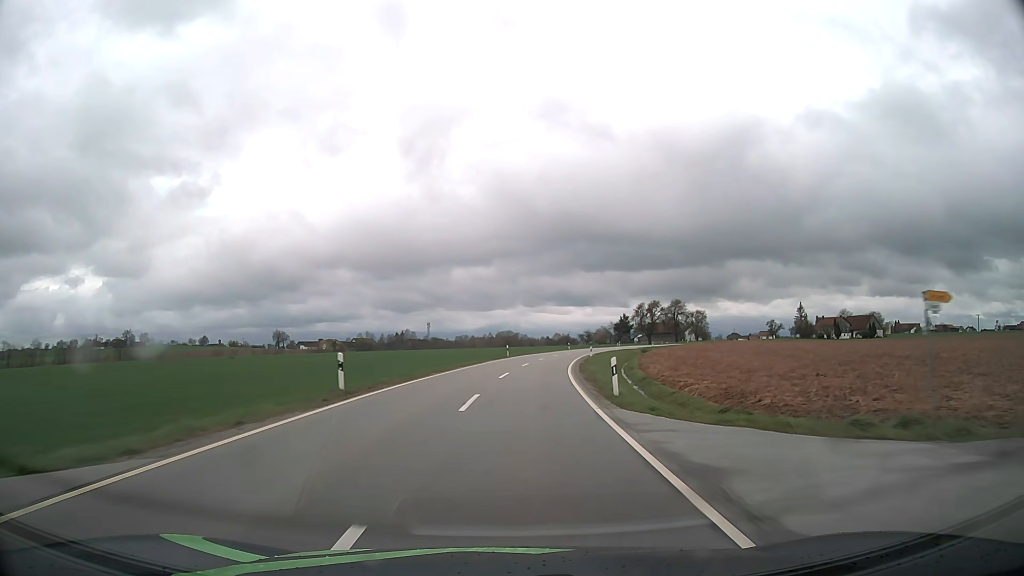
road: tertiary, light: Day
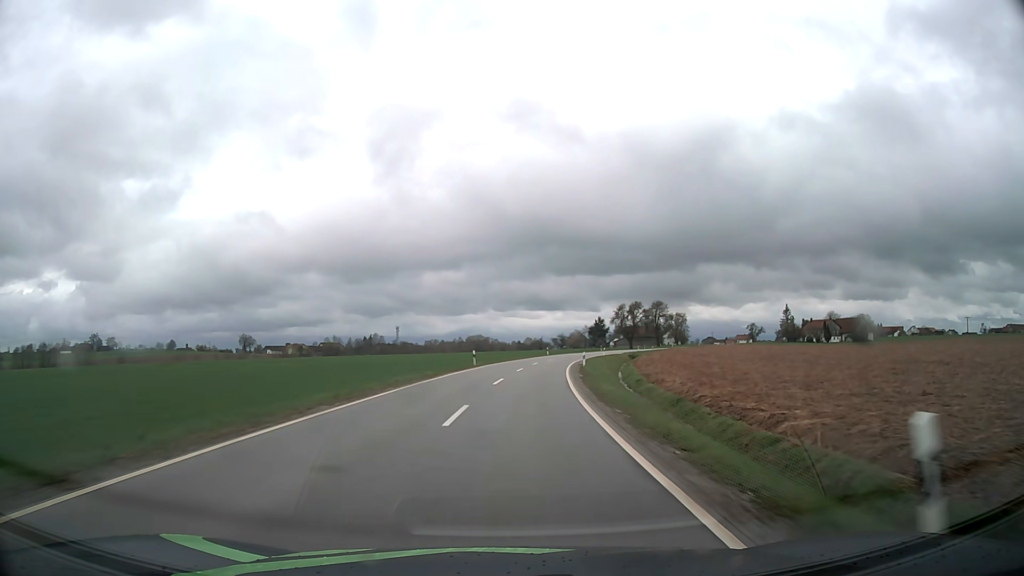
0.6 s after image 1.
(+0.3, +14.0) m; +2°
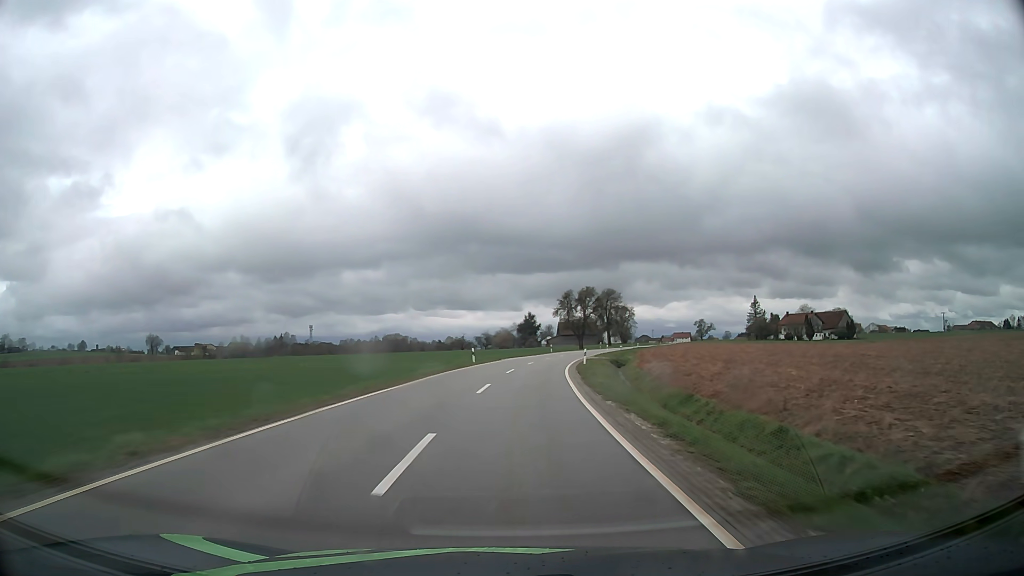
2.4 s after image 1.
(+2.4, +41.7) m; +7°
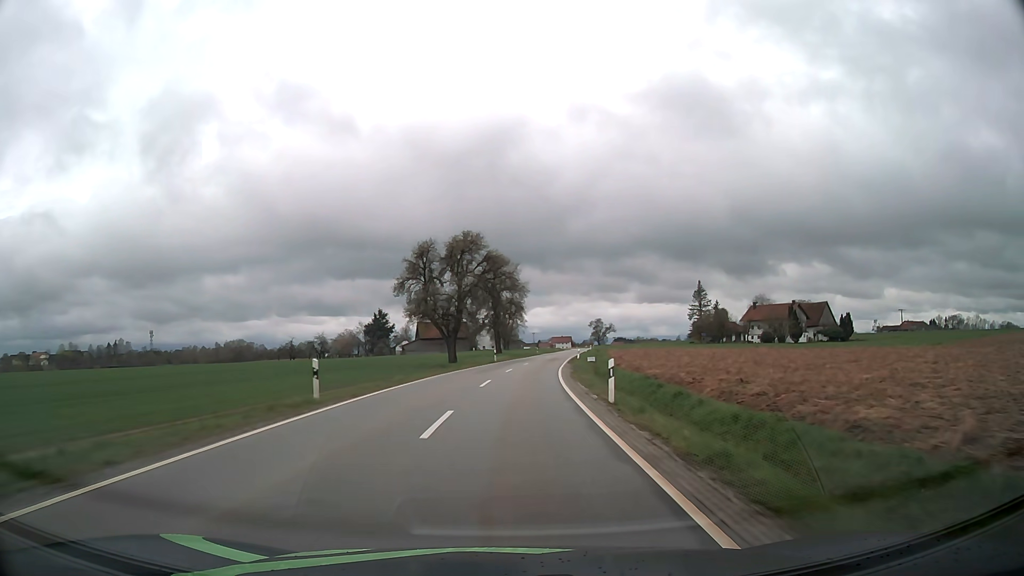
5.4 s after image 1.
(+7.0, +68.8) m; +11°
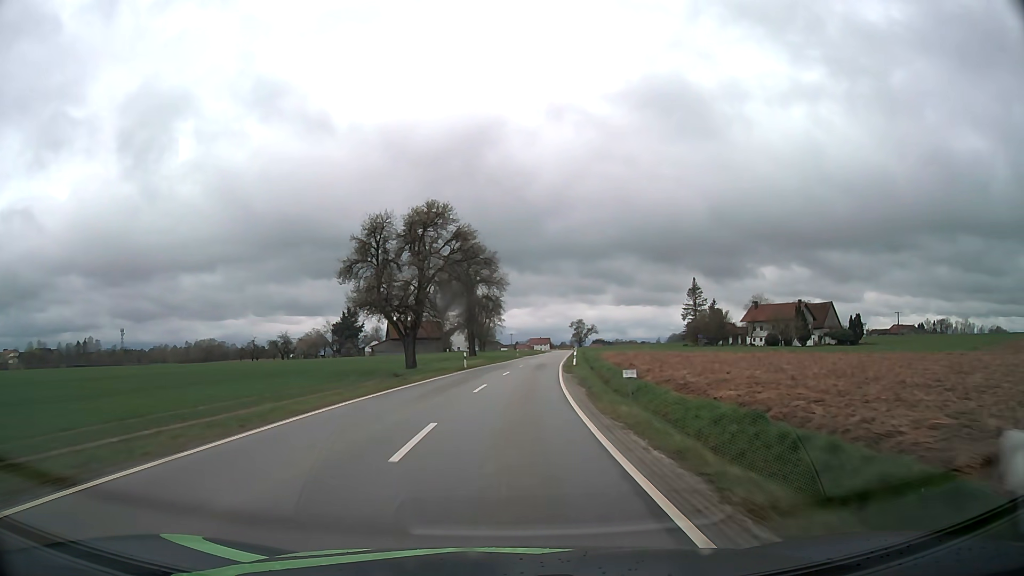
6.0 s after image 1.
(+0.2, +13.8) m; +2°
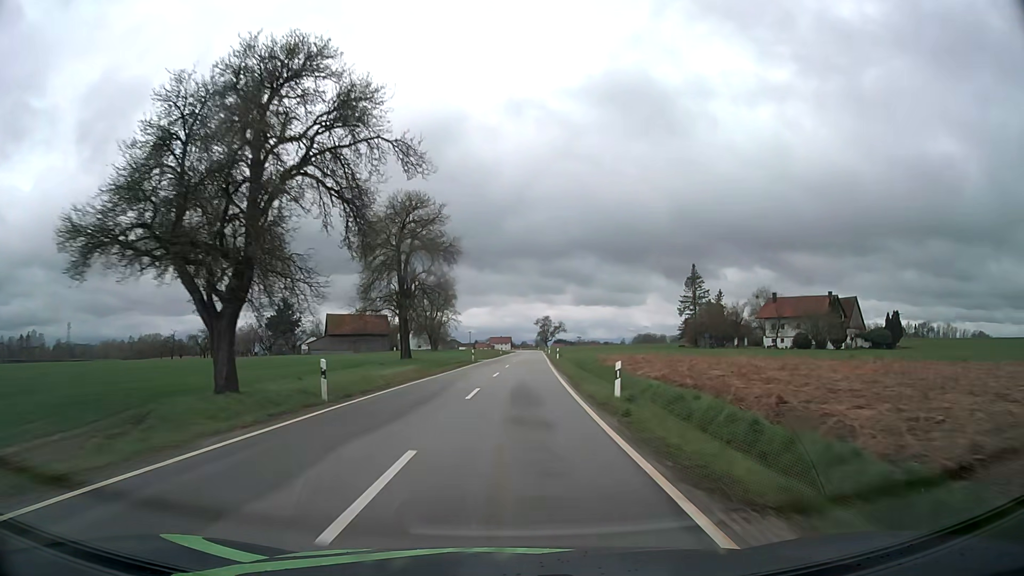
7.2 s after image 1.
(+0.8, +27.6) m; +3°
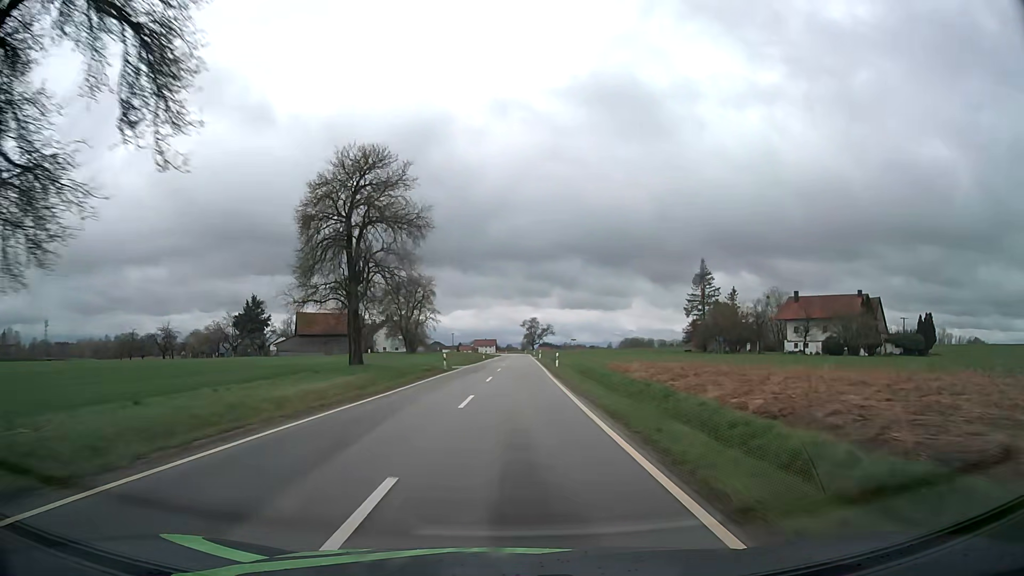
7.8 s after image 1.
(+0.2, +13.8) m; +1°
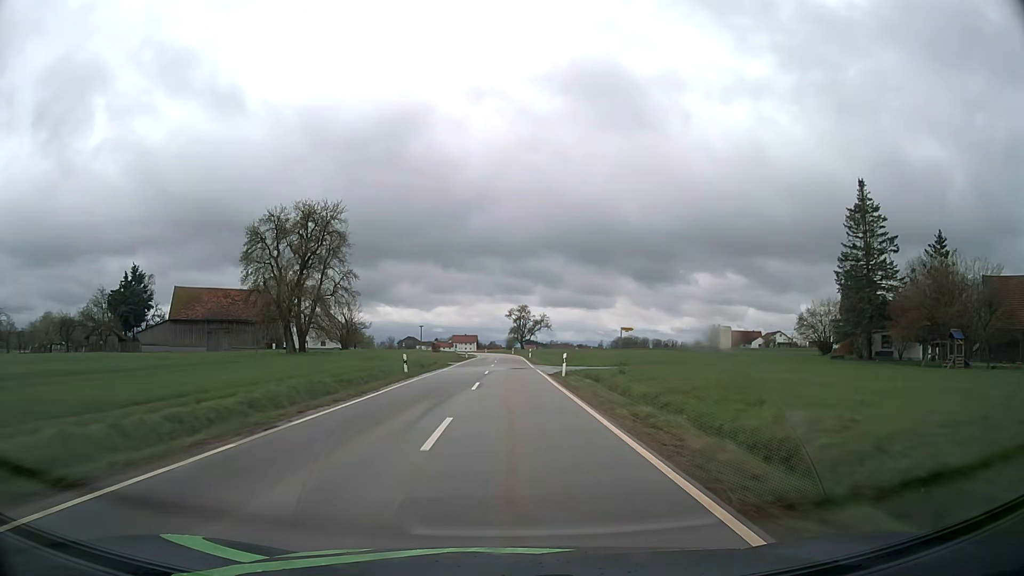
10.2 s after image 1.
(+1.2, +55.2) m; +2°
